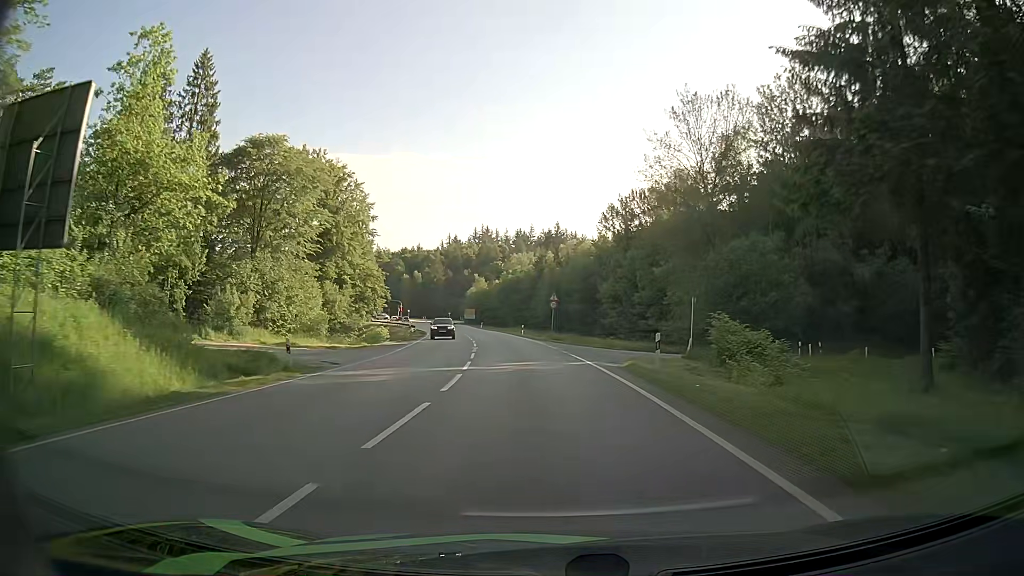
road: secondary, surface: asphalt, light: Day
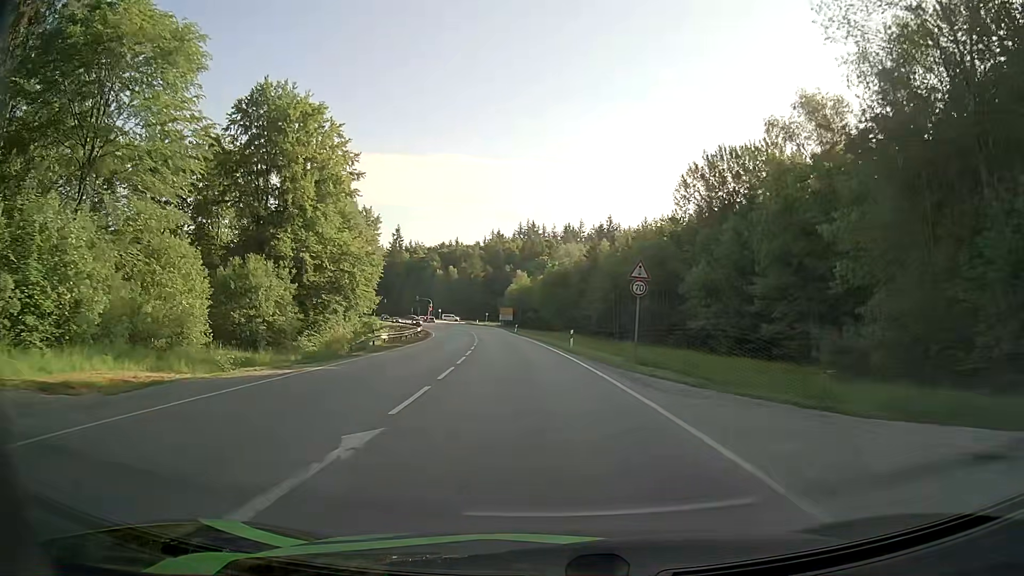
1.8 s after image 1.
(-1.0, +27.7) m; -4°
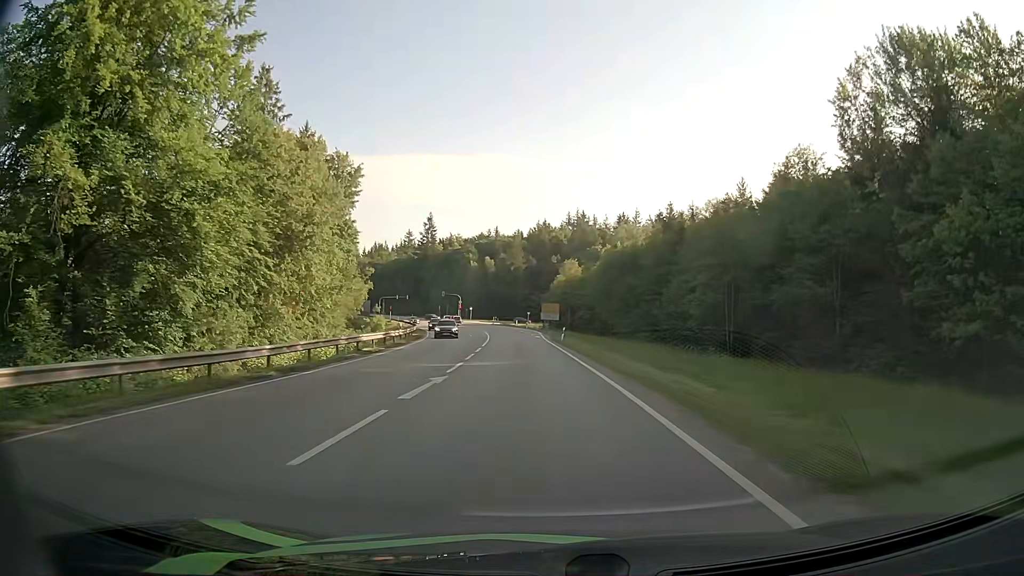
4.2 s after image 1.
(-1.4, +33.5) m; -4°
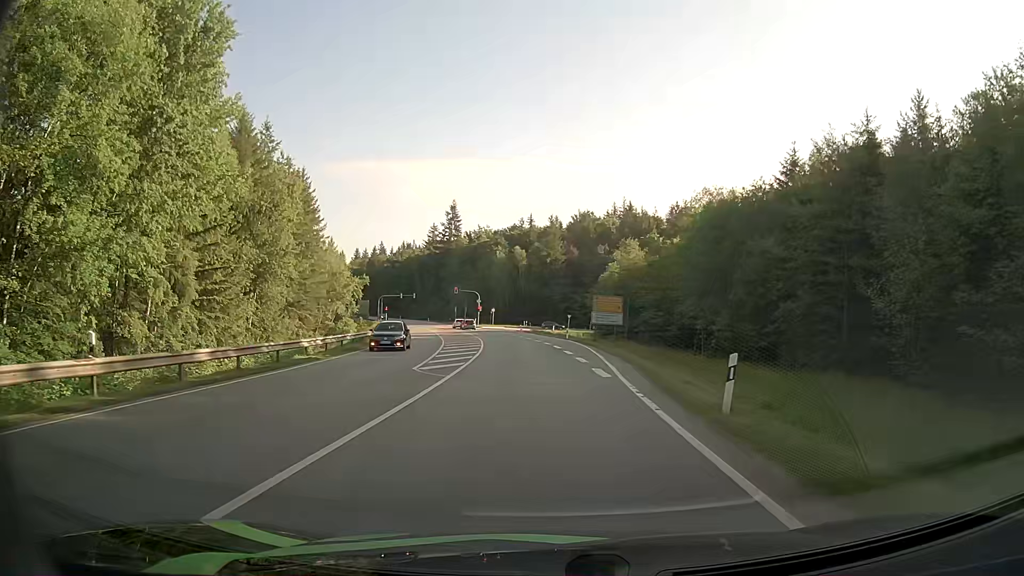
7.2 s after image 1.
(-1.0, +36.6) m; -3°
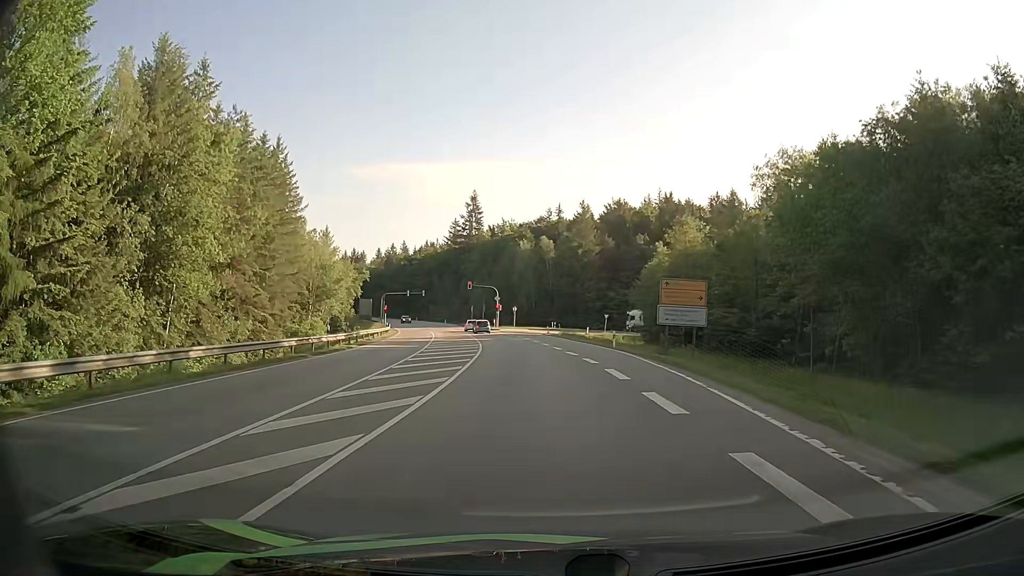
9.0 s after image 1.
(-0.4, +19.4) m; -2°
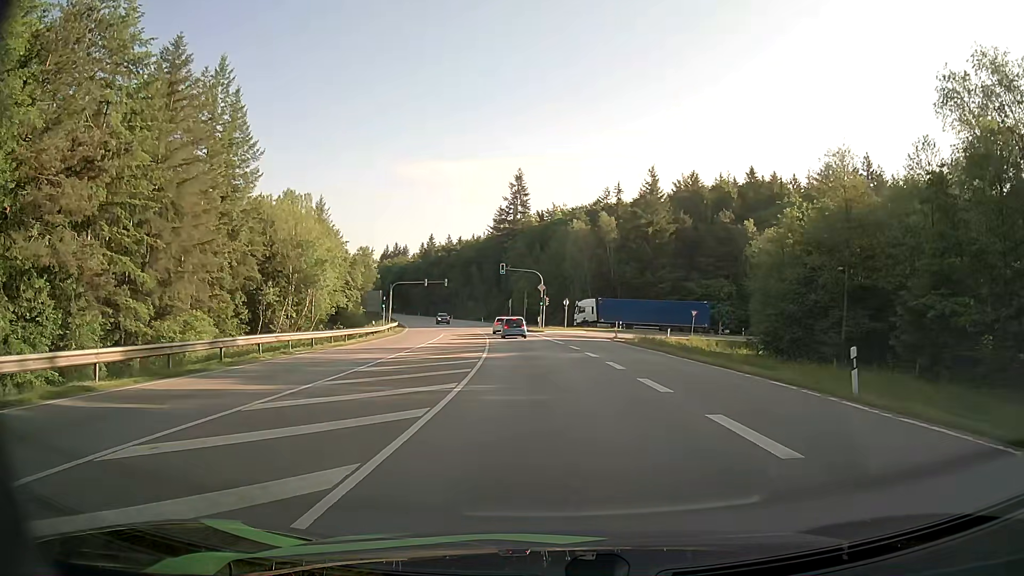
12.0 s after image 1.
(-1.1, +27.2) m; -4°
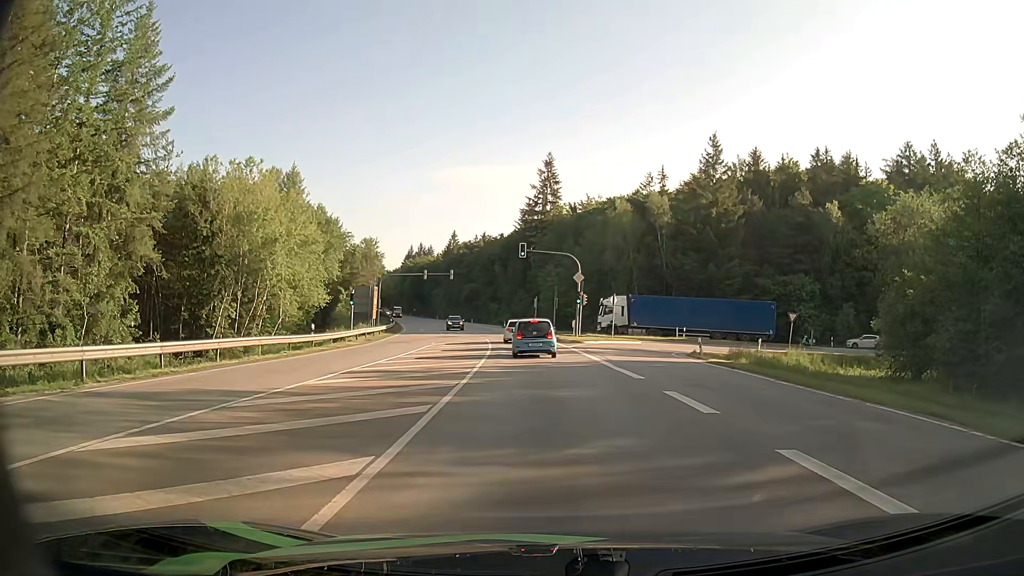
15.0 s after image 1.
(-0.6, +20.4) m; -4°
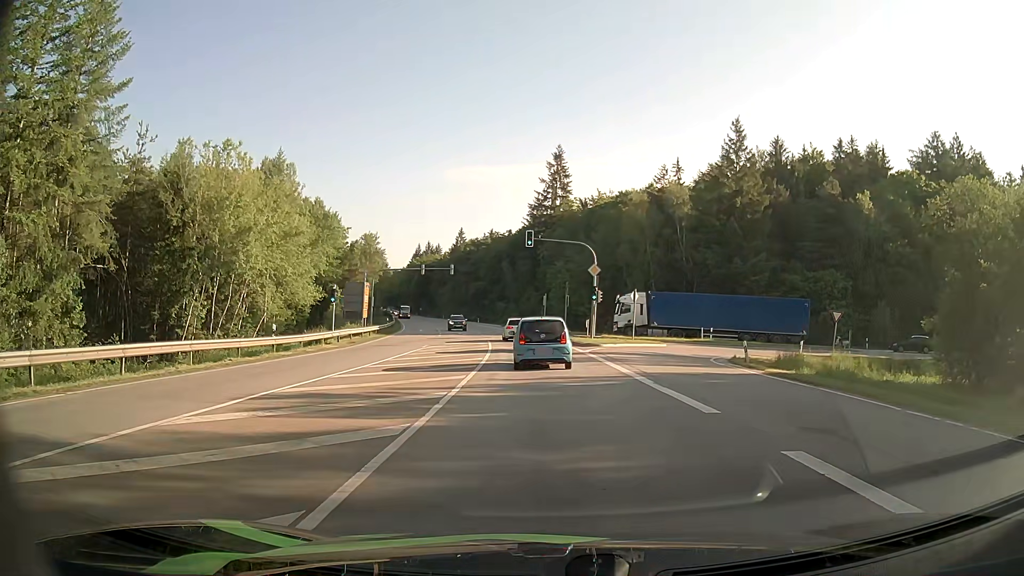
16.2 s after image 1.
(0.0, +6.2) m; 0°
(0, +10) (-1, +20) (-1, +30) (-2, +40) (-3, +50) (-4, +60) (-6, +70) (-8, +80) (-10, +89) (-12, +99) m
